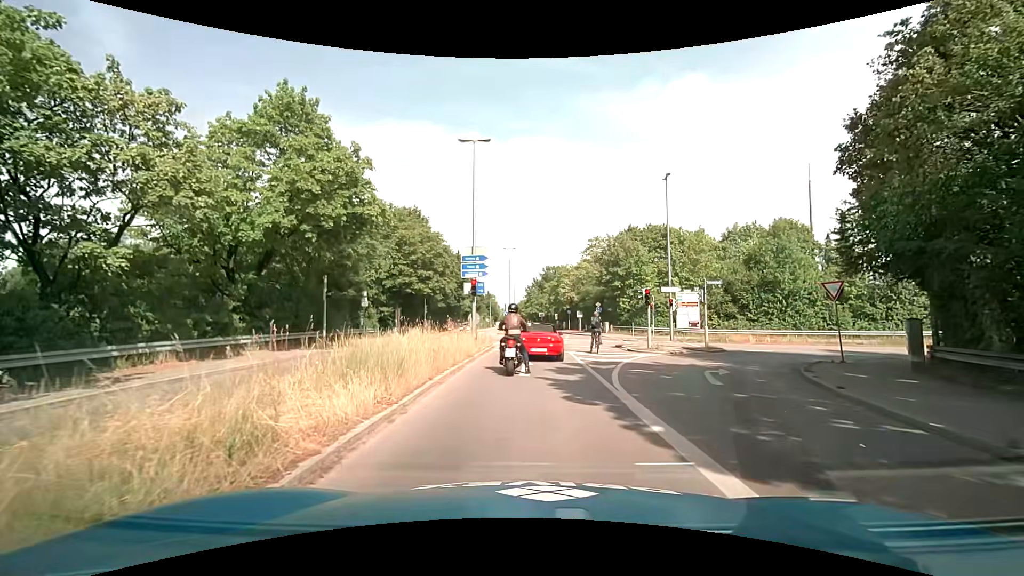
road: tertiary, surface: asphalt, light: Day
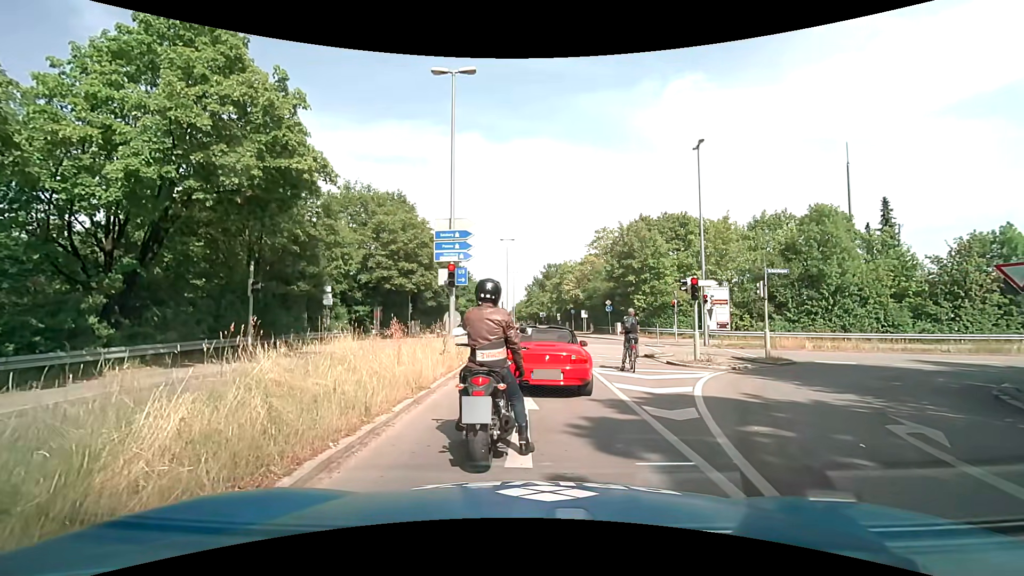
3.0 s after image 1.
(0.0, +6.7) m; -1°
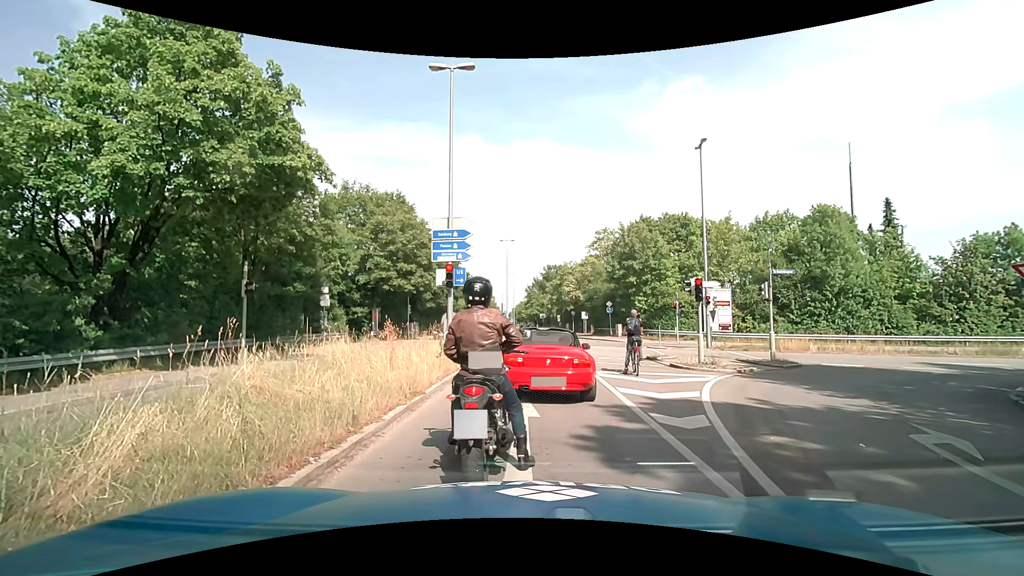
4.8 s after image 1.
(0.0, +0.5) m; 0°
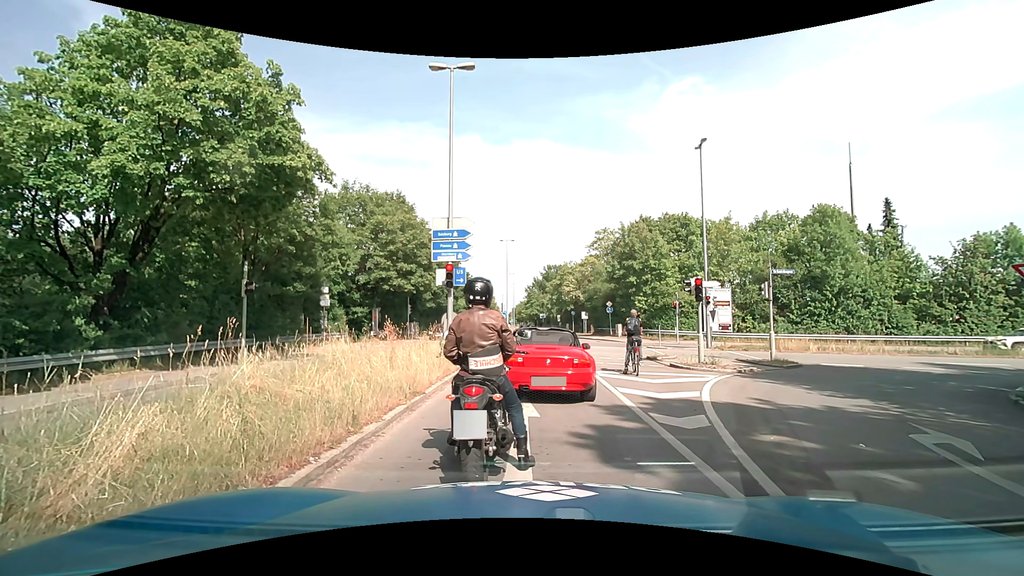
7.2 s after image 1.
(0.0, 0.0) m; 0°
(0, +10) (+1, +20) (+1, +30) (+2, +40) (+2, +50) (+2, +60) (+2, +70) (+2, +80) (+2, +90) (+2, +100) m
